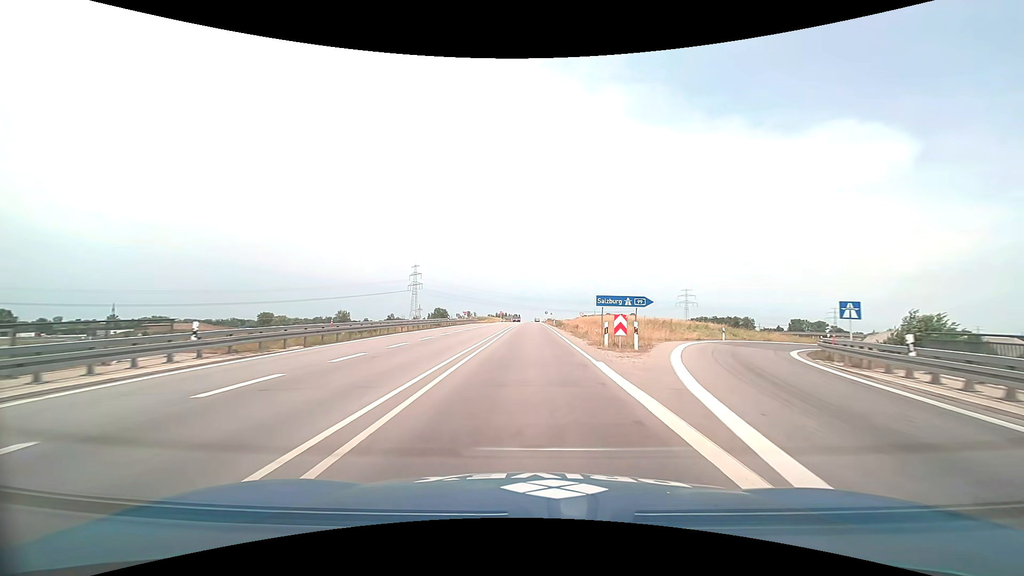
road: trunk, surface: asphalt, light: Day
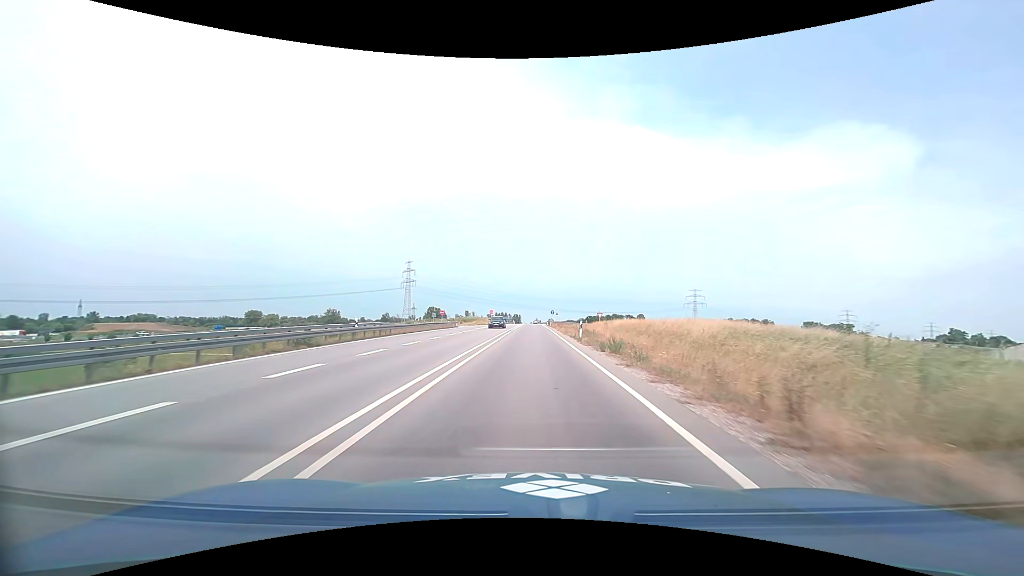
(0.0, +33.8) m; 0°
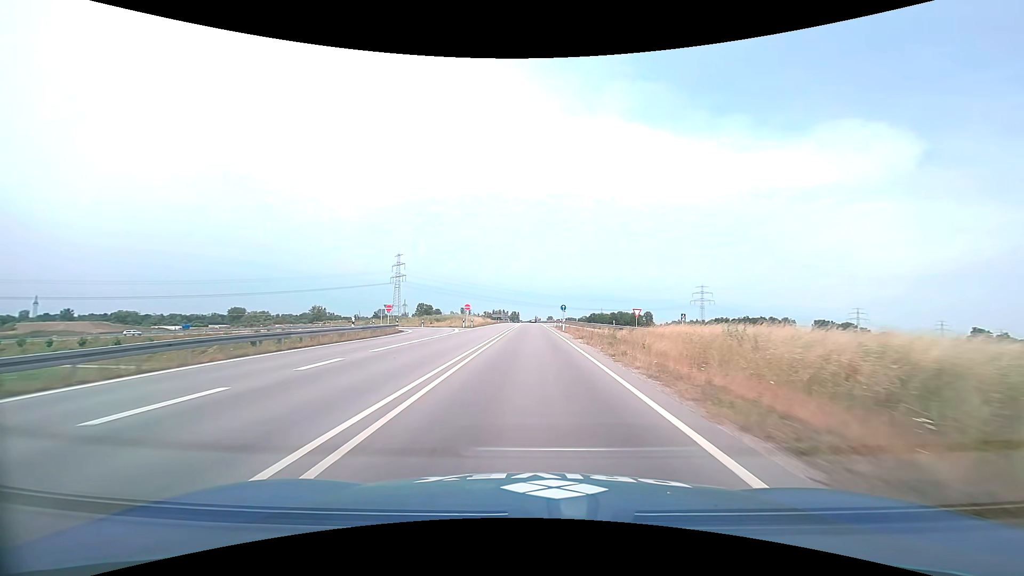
(0.0, +34.7) m; 0°
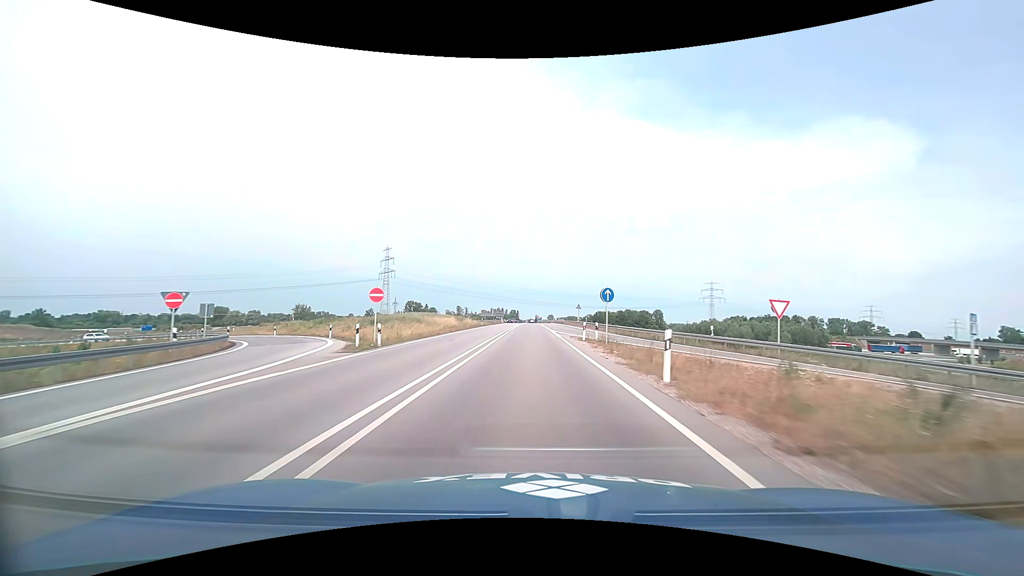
(0.0, +35.6) m; 0°
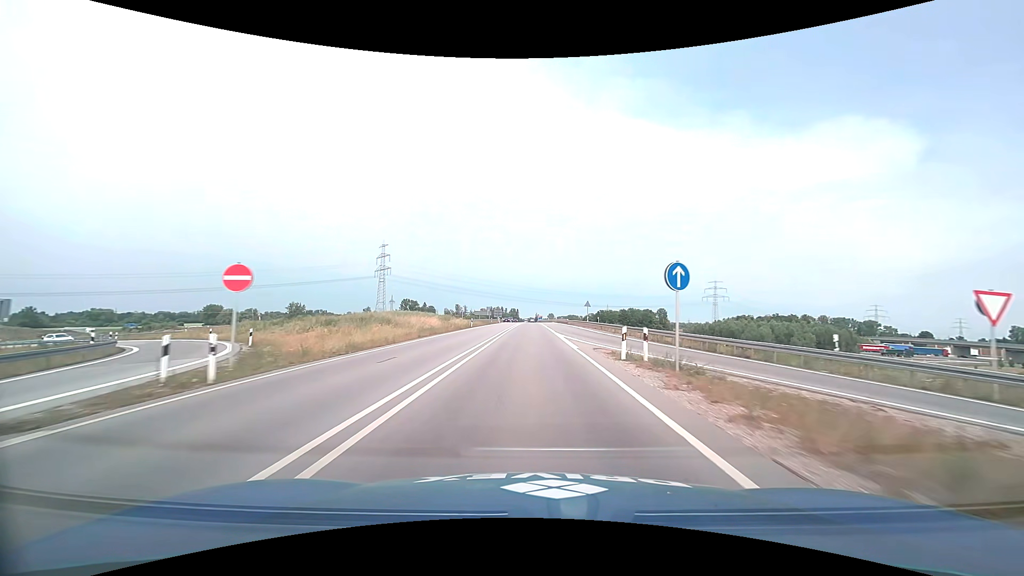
(0.0, +12.1) m; 0°
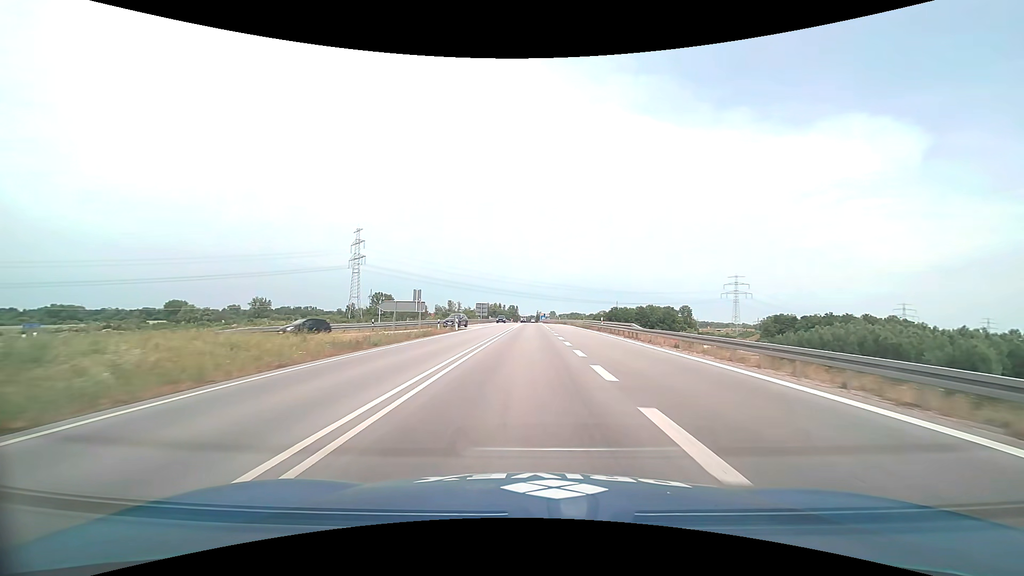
(+0.1, +62.0) m; 0°
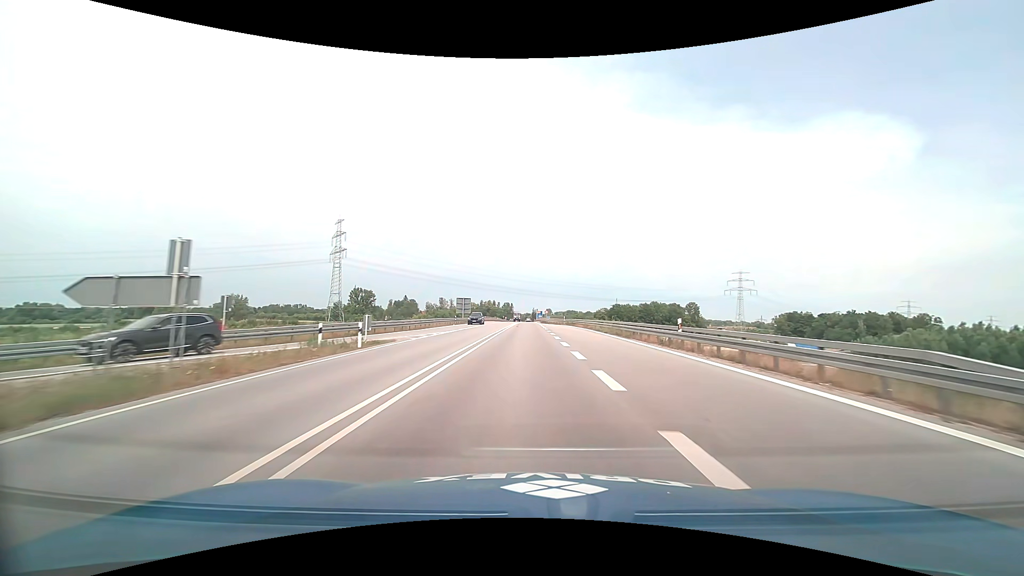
(+0.1, +25.6) m; +1°
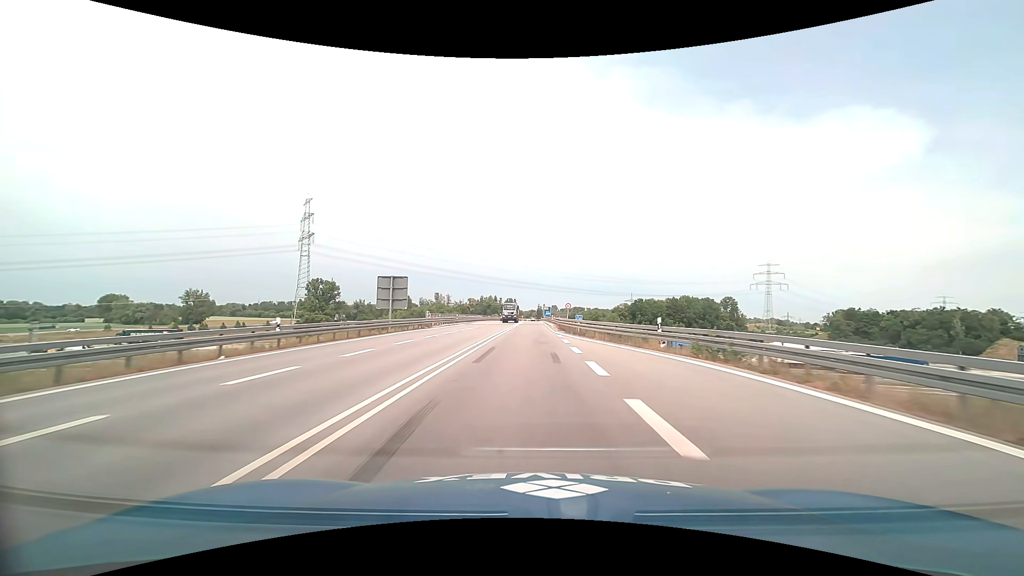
(-0.2, +52.2) m; -1°
(0, +10) (0, +20) (0, +30) (0, +40) (0, +50) (0, +60) (0, +70) (0, +80) (0, +90) (0, +100) m
